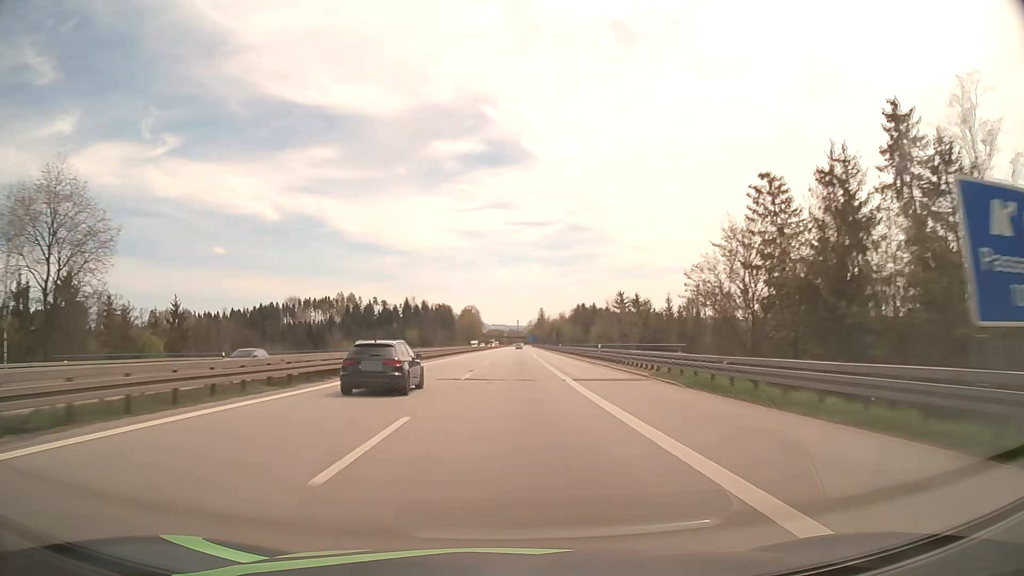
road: motorway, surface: asphalt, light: Day
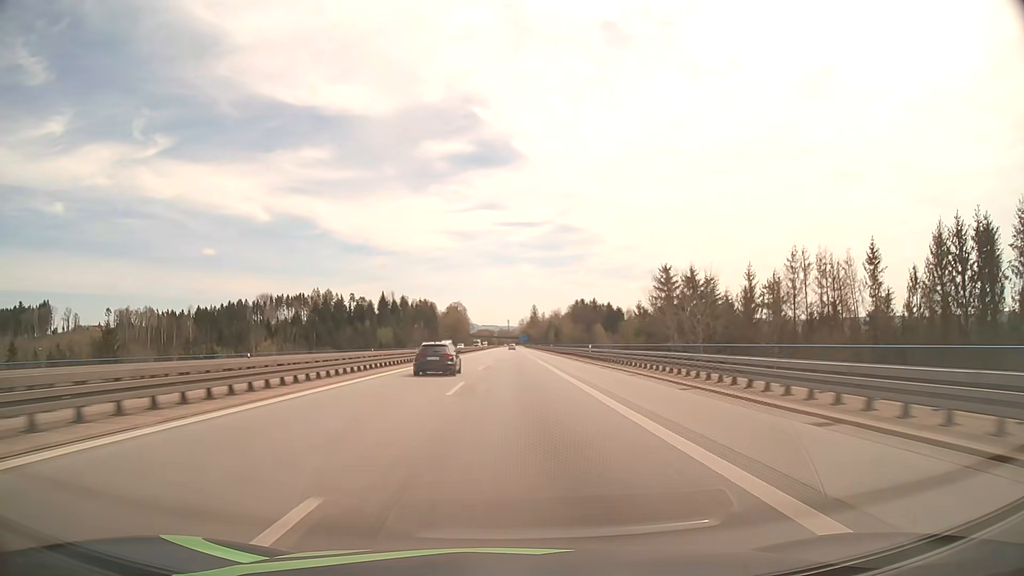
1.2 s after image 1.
(+0.3, +42.6) m; +1°
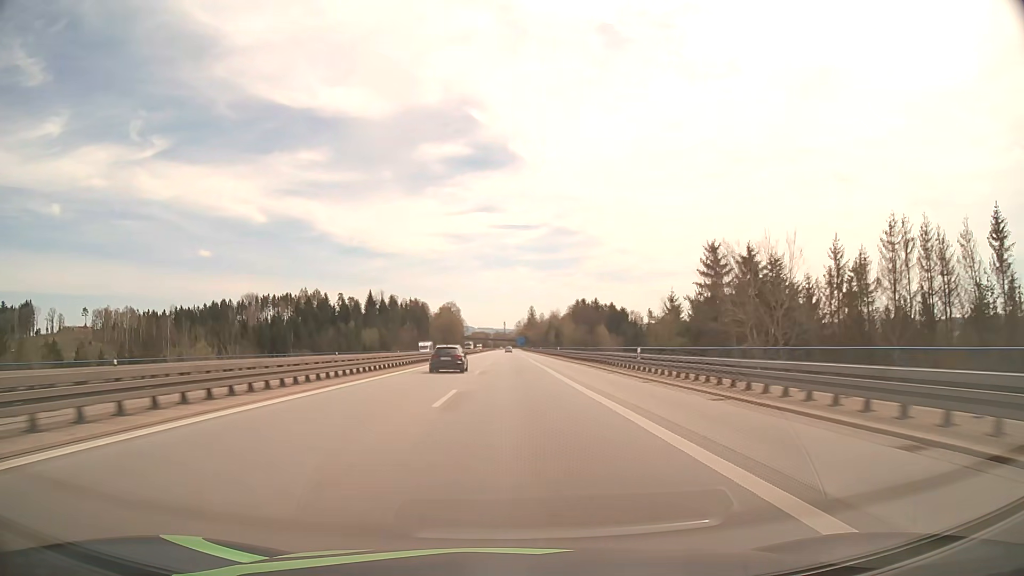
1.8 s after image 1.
(0.0, +21.3) m; 0°
